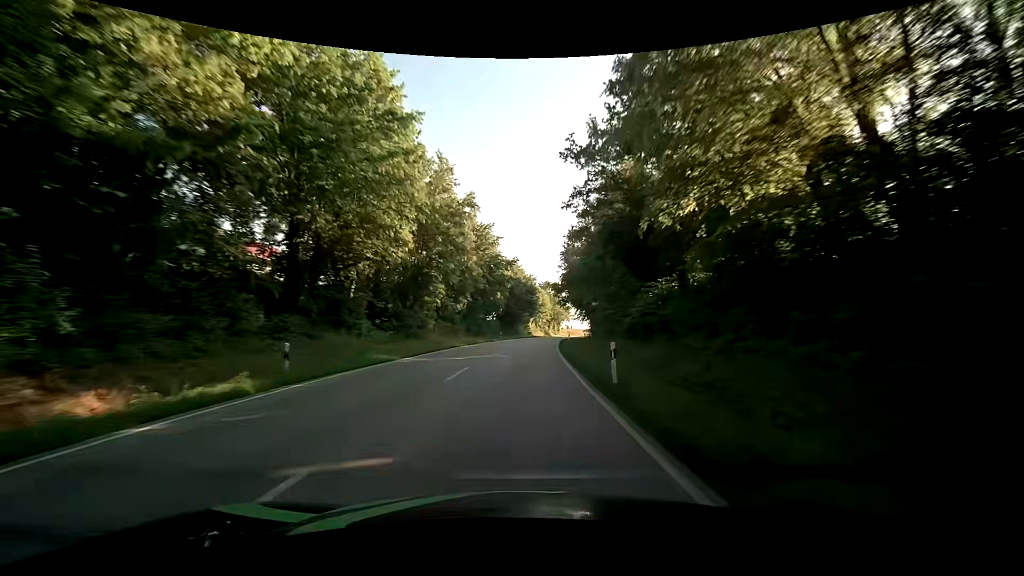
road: secondary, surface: asphalt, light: Day
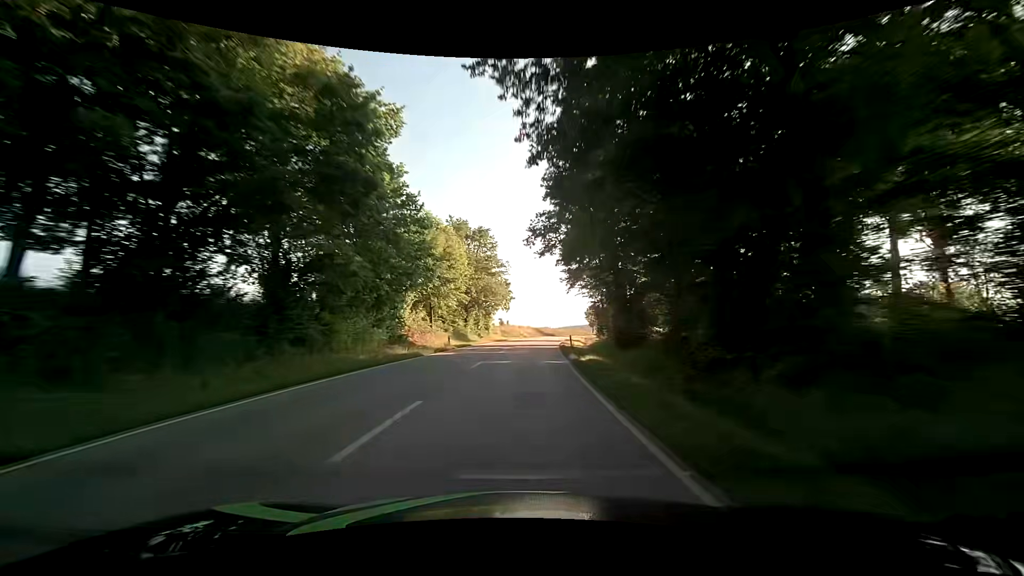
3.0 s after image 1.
(+5.3, +79.1) m; +8°
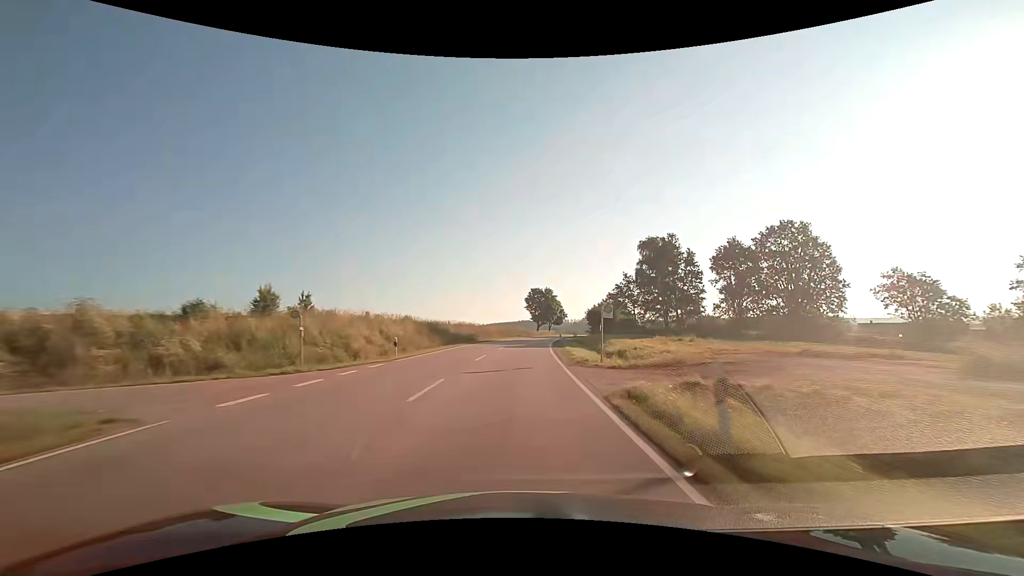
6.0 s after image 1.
(+5.7, +79.2) m; +8°
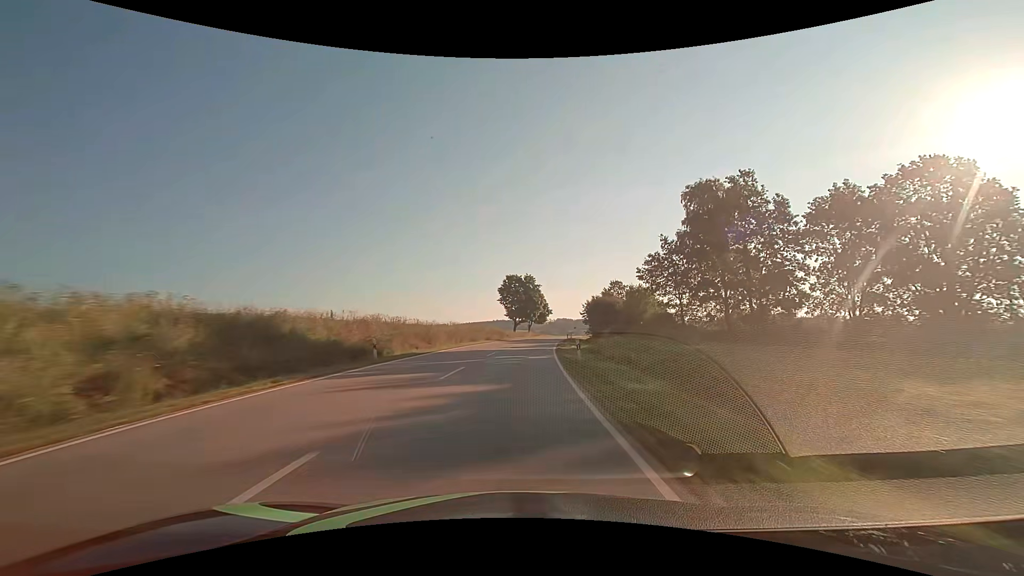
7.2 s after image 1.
(+0.9, +31.8) m; +3°
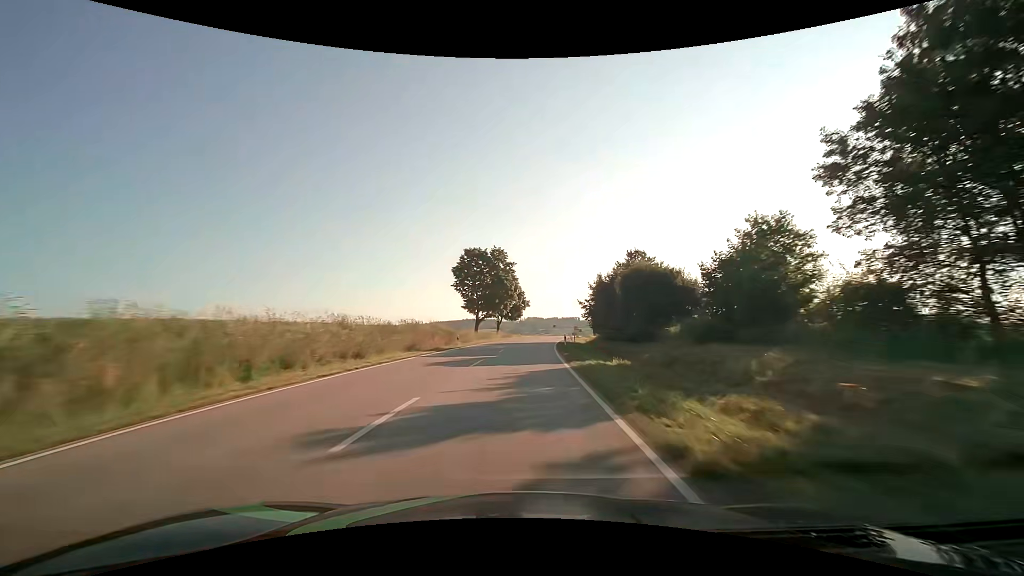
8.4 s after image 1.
(+0.9, +31.8) m; +3°
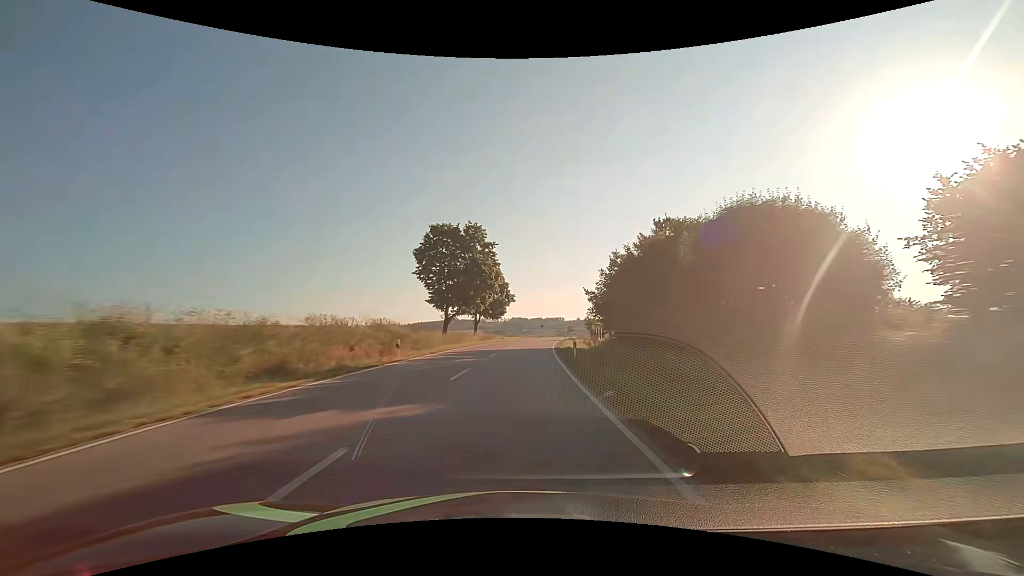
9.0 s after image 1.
(+0.3, +15.9) m; +2°
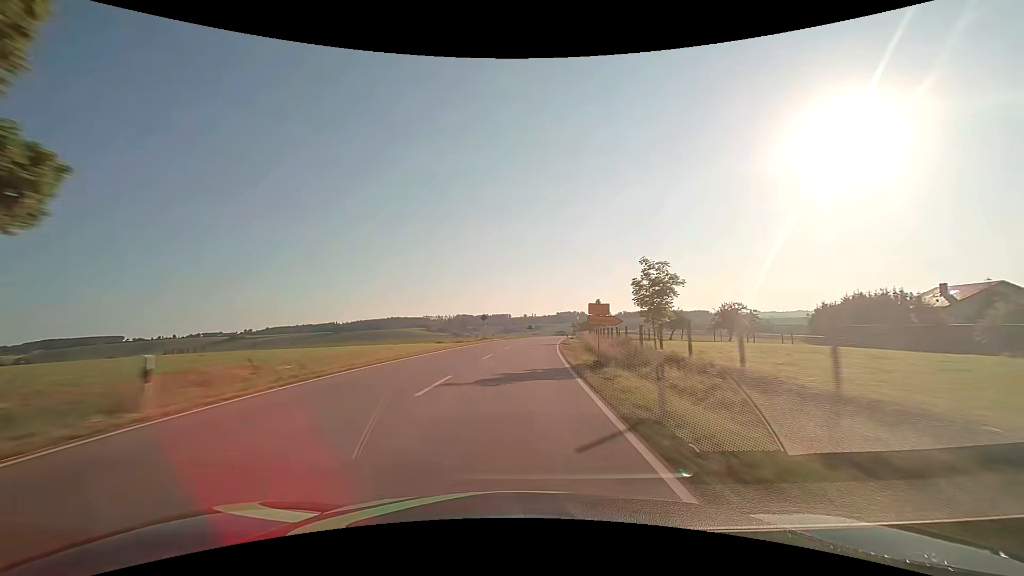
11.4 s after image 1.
(+3.5, +63.5) m; +6°
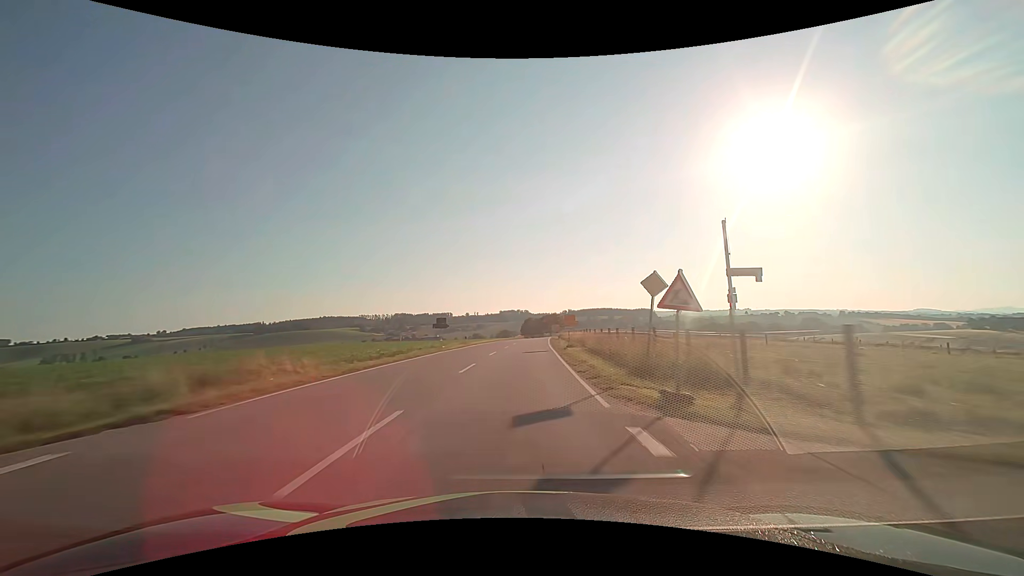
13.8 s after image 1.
(+3.5, +63.5) m; +6°
(0, +10) (0, +20) (+1, +30) (+1, +40) (+1, +50) (+2, +60) (+2, +70) (+3, +80) (+4, +90) (+4, +100) m
